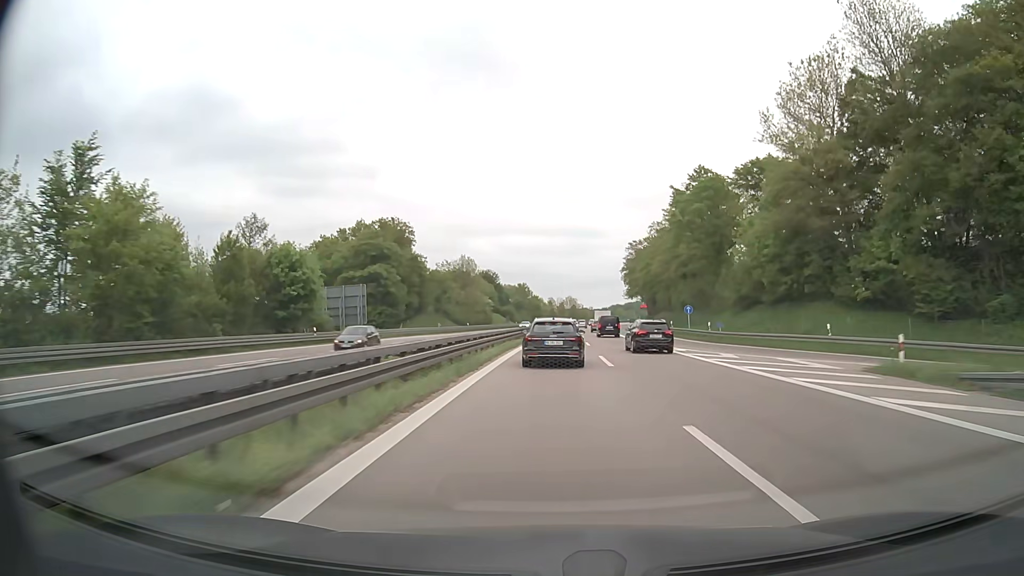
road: motorway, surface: asphalt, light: Day
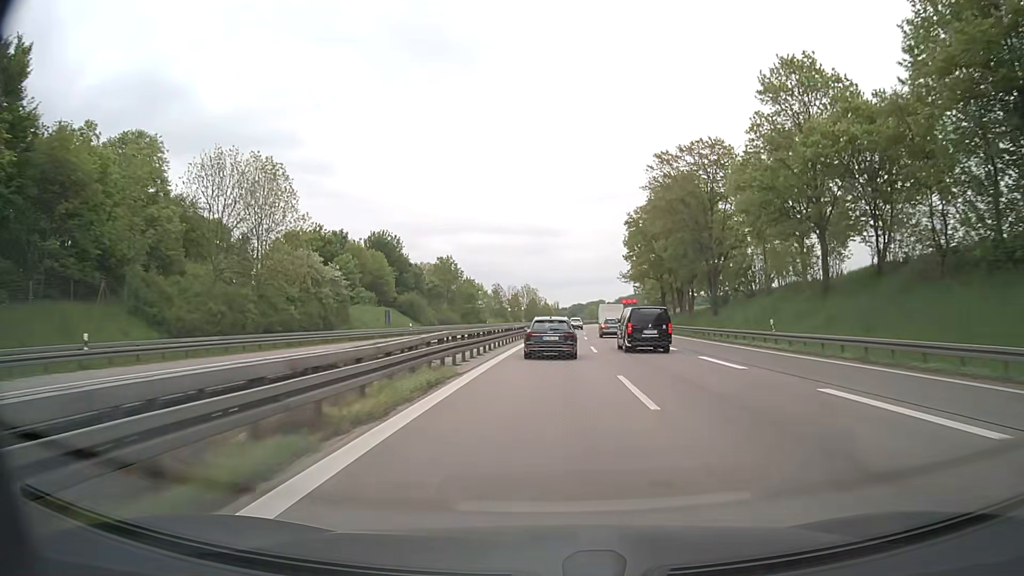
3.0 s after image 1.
(+2.8, +82.8) m; +4°
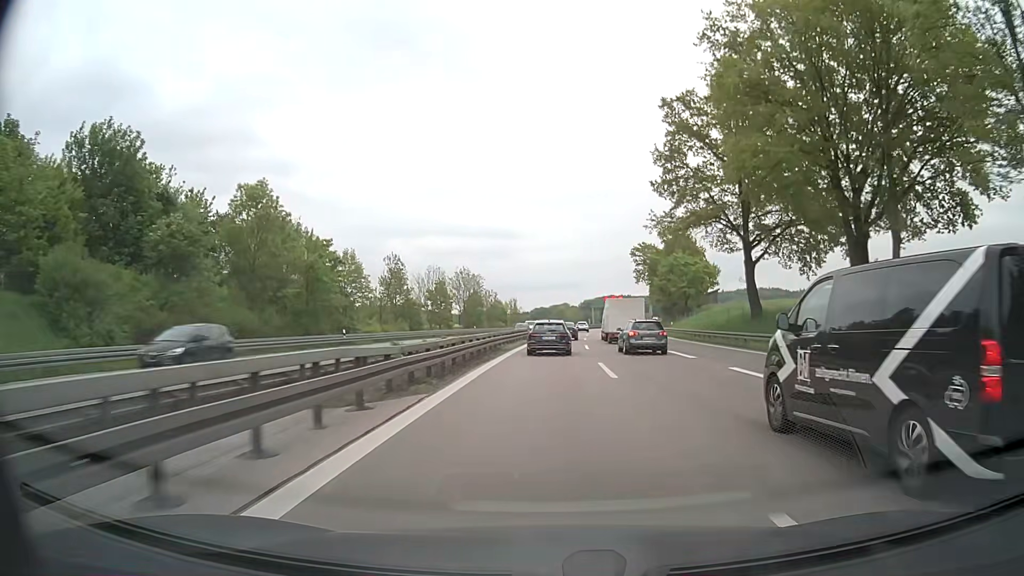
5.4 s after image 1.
(+1.9, +66.1) m; +3°
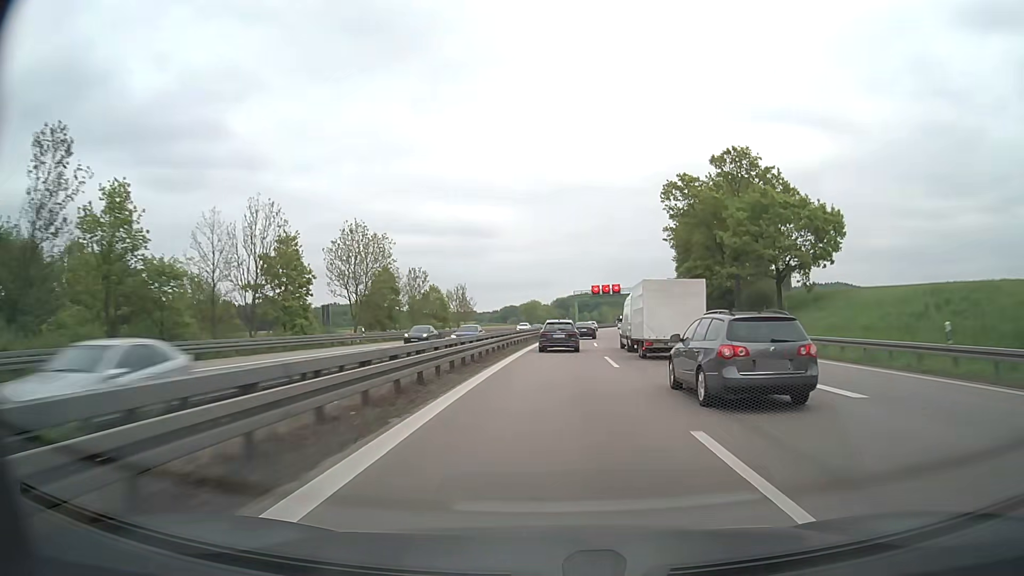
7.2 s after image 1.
(+1.3, +50.8) m; +3°
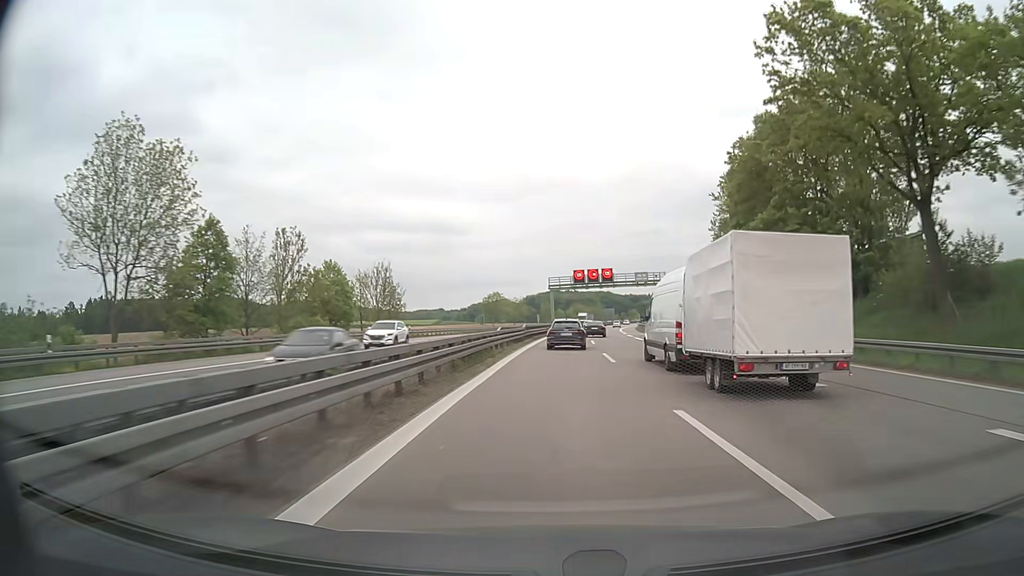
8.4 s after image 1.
(+0.6, +34.3) m; +2°
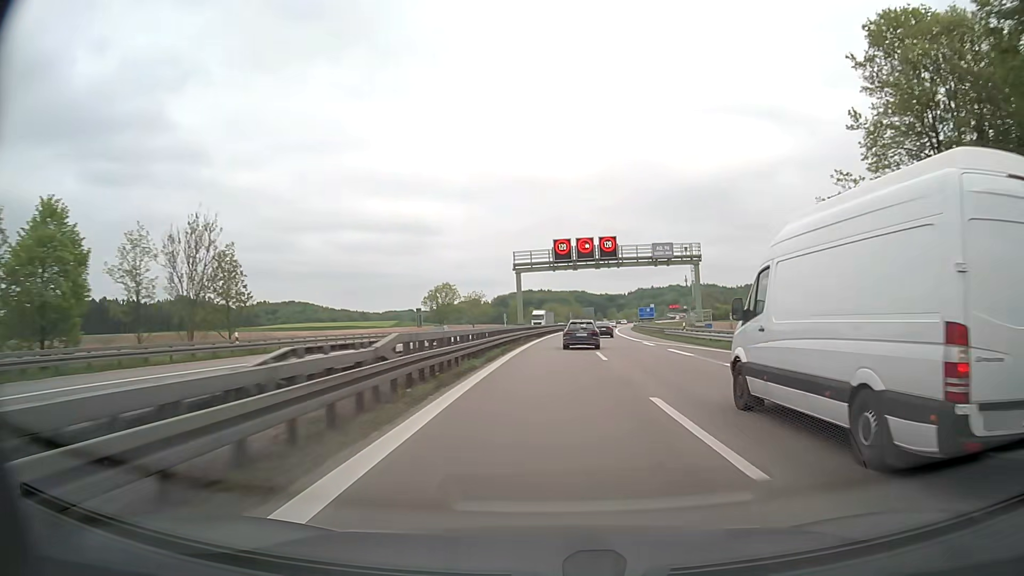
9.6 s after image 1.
(+0.8, +34.5) m; +3°
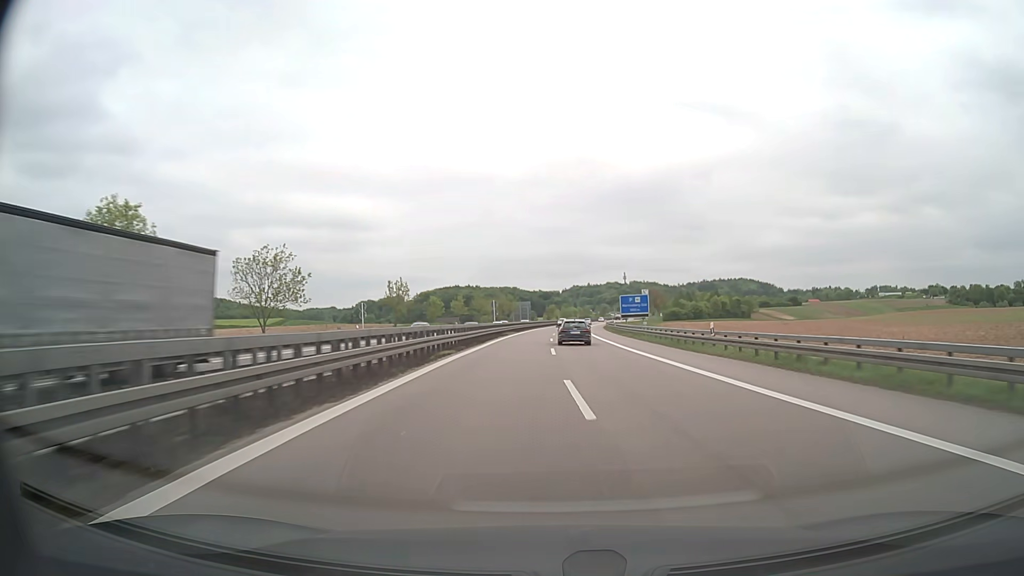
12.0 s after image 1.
(+2.9, +69.2) m; +6°
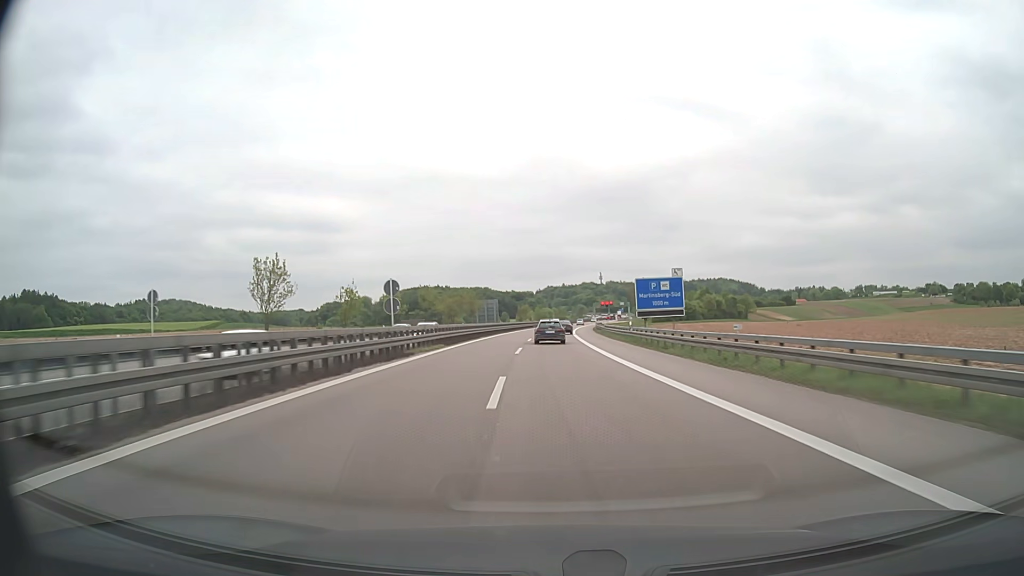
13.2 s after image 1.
(+0.9, +34.9) m; +2°
(0, +10) (0, +20) (0, +30) (0, +40) (+1, +50) (+1, +60) (+1, +70) (+1, +80) (+2, +90) (+2, +100) m
